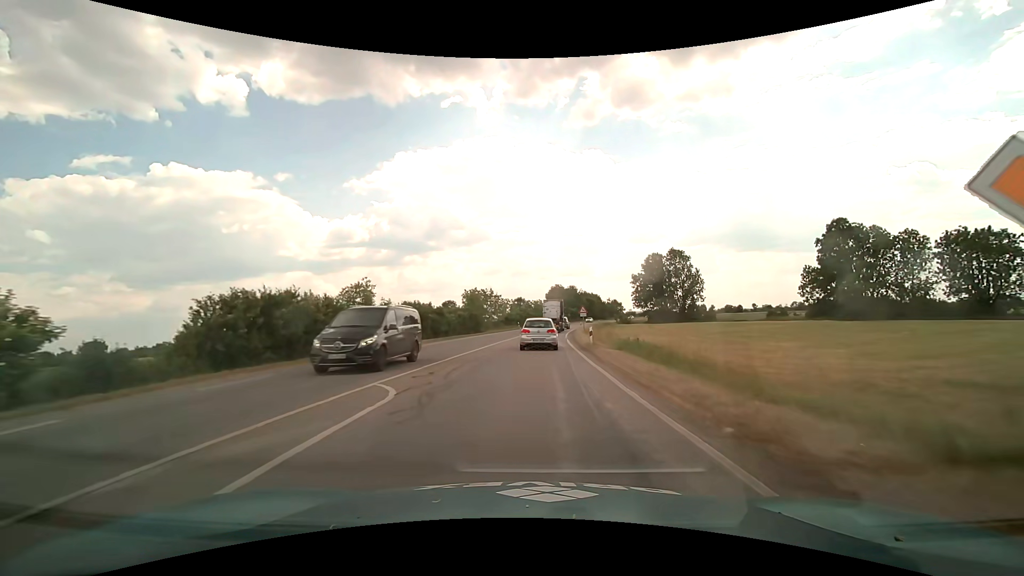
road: primary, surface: asphalt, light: Day
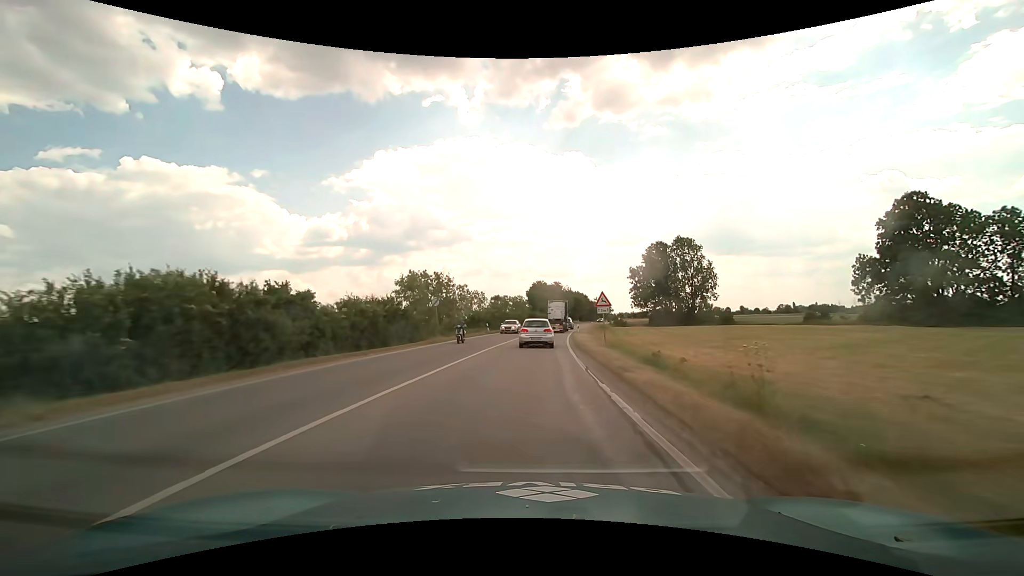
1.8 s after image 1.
(+0.5, +24.3) m; +2°
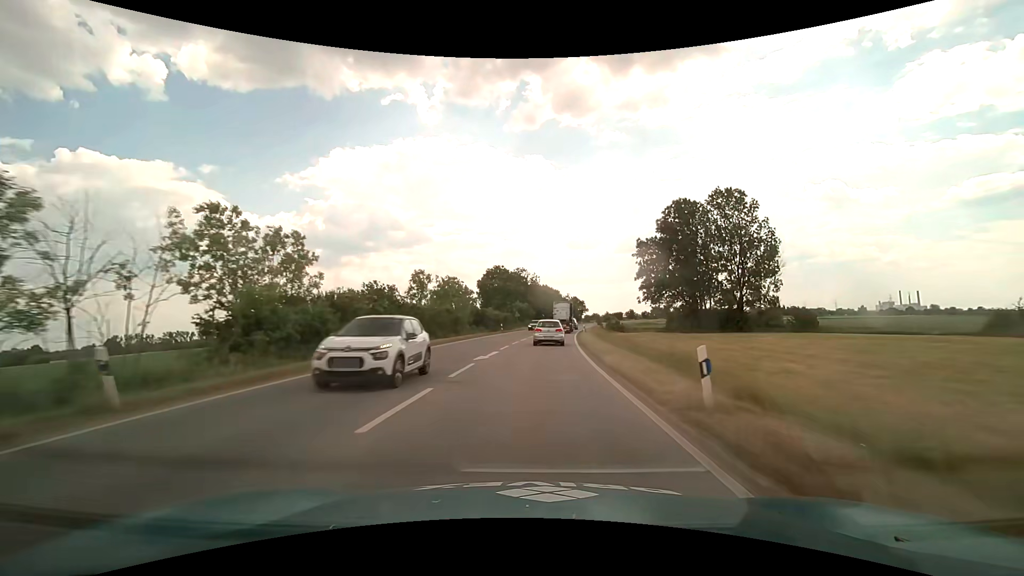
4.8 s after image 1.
(+1.6, +44.3) m; +4°
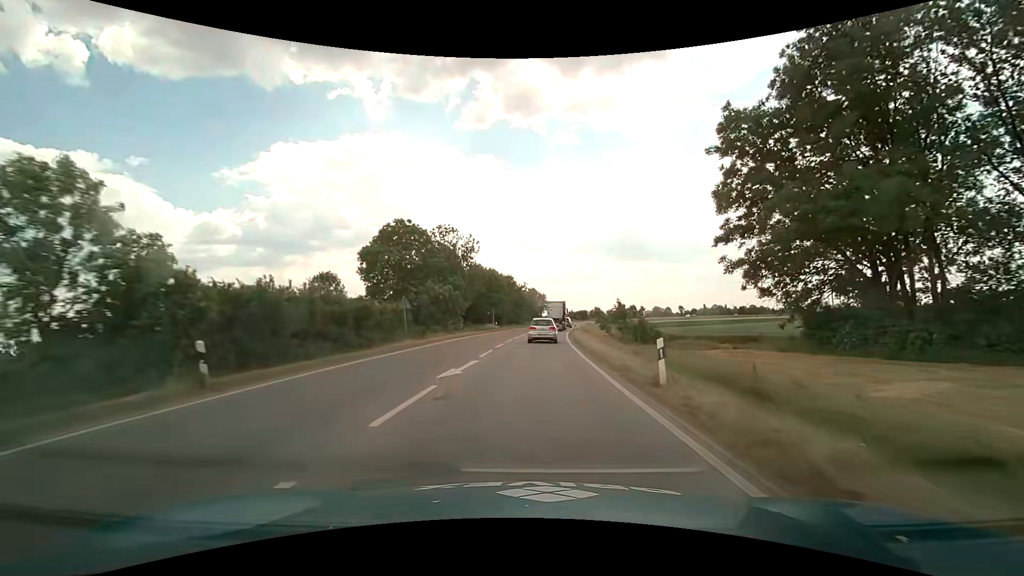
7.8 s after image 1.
(+2.4, +47.5) m; +6°
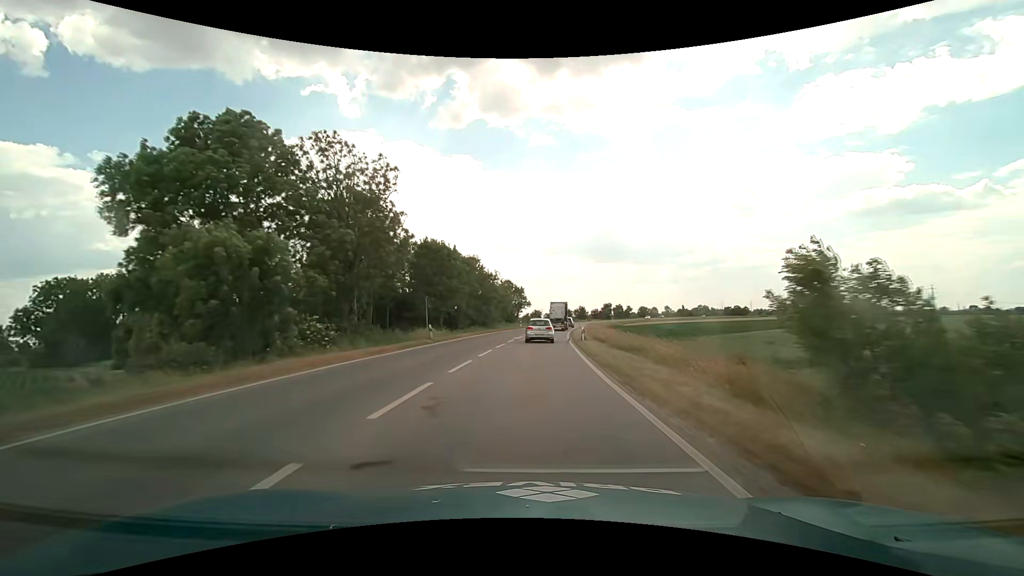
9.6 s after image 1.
(+0.6, +29.5) m; +3°
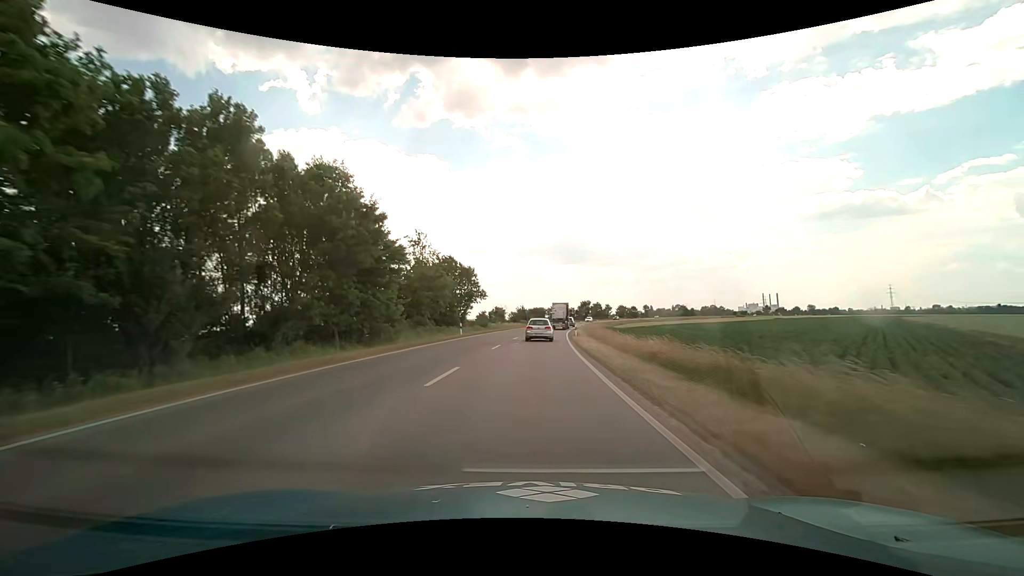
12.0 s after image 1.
(+1.4, +40.3) m; +4°
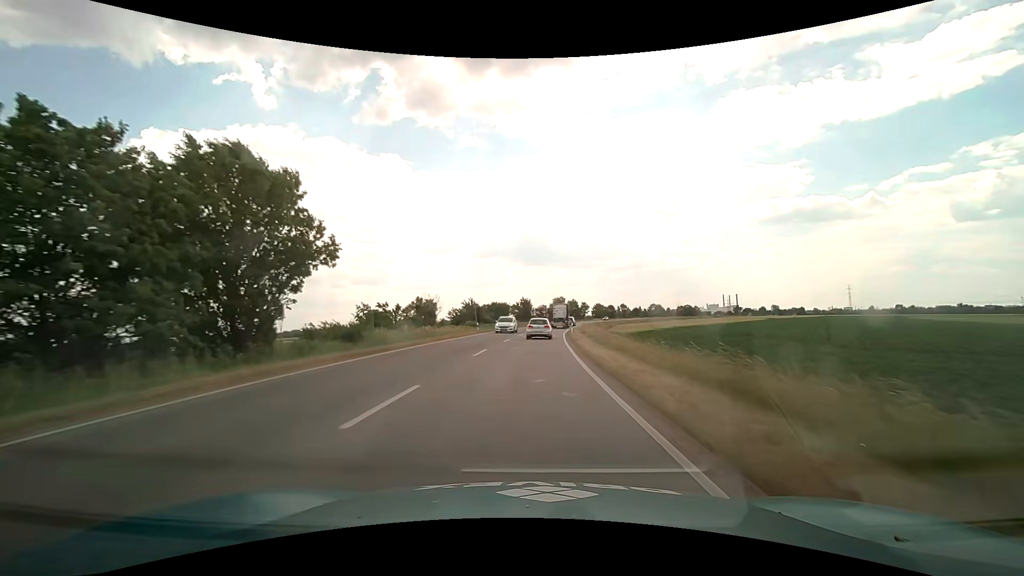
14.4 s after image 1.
(+1.4, +40.9) m; +4°
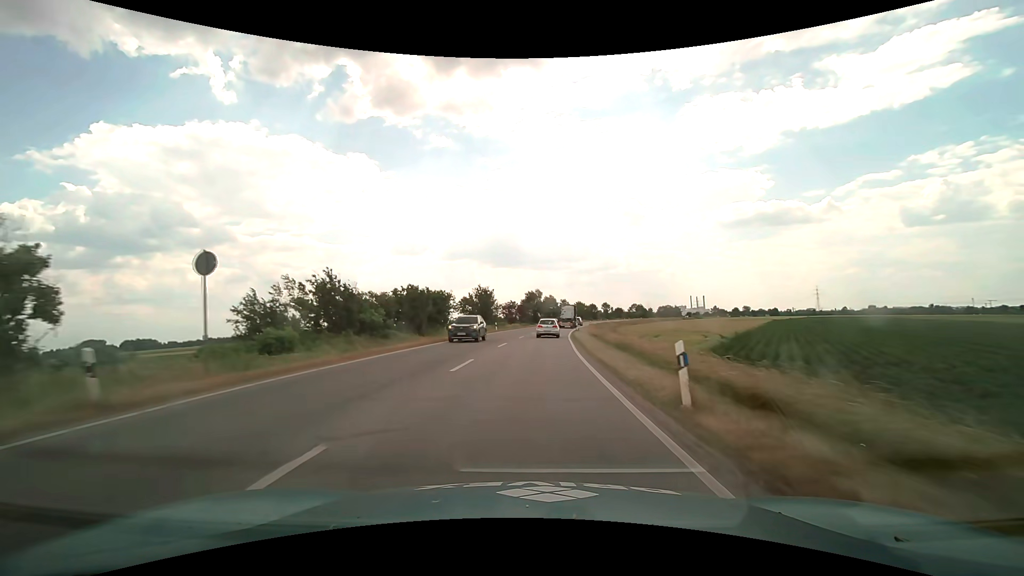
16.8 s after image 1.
(+1.2, +41.6) m; +3°
(0, +10) (0, +20) (+1, +30) (+1, +40) (+2, +50) (+3, +60) (+4, +70) (+6, +80) (+7, +90) (+9, +99) m
